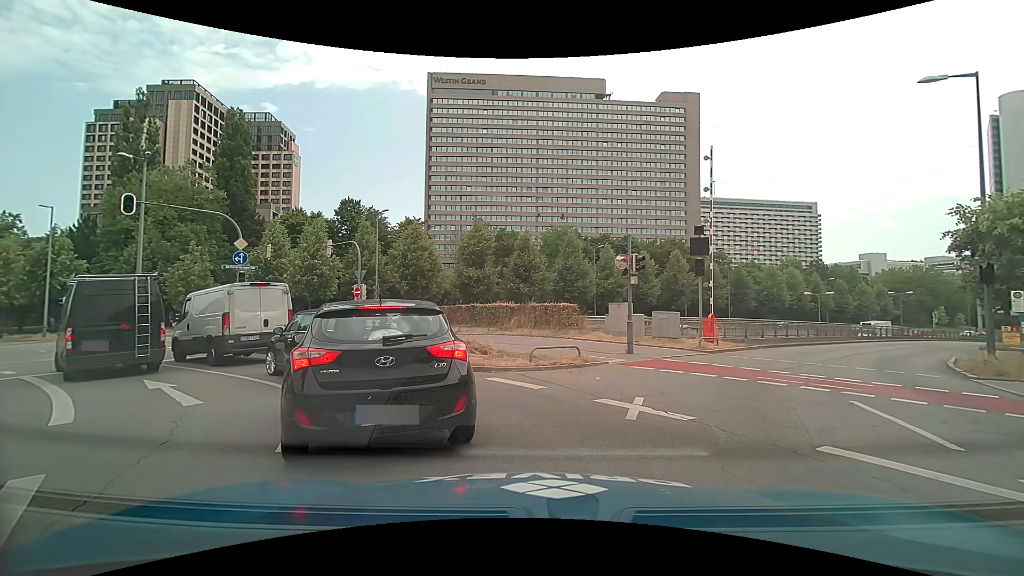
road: primary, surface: asphalt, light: Day
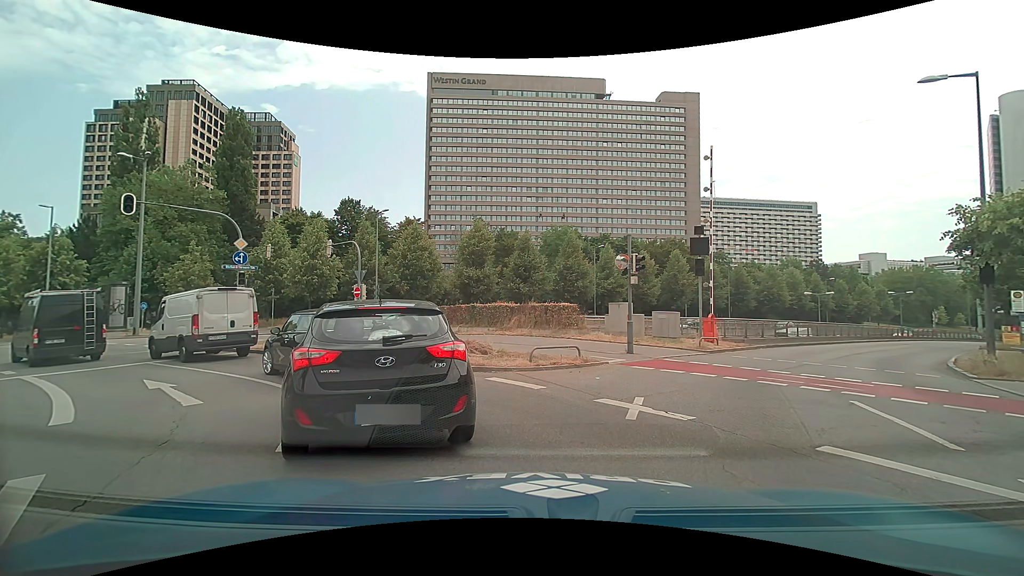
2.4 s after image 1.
(0.0, +0.1) m; 0°
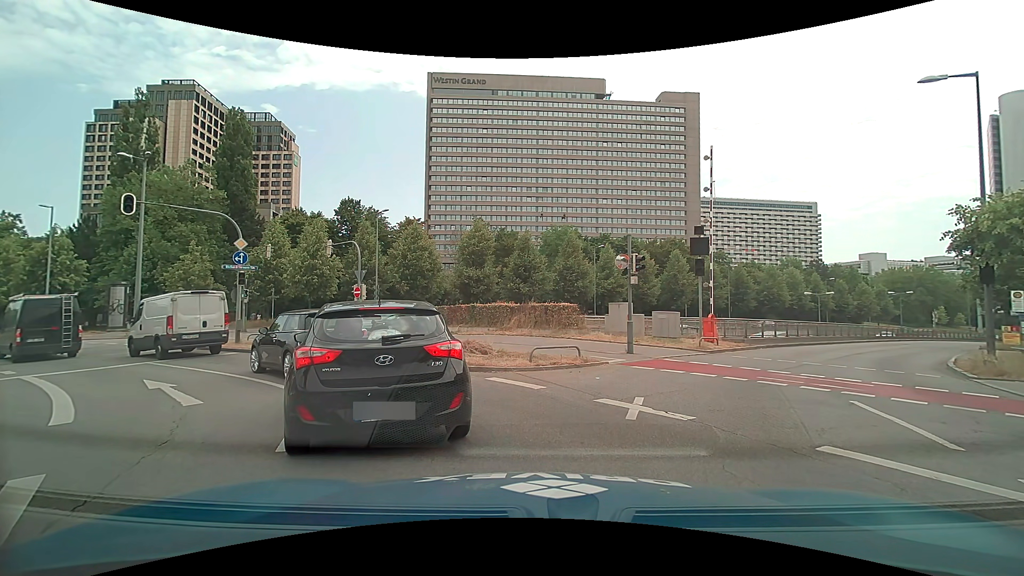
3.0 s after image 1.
(0.0, 0.0) m; 0°
(-2, +10) (-9, +17) (-18, +22) (-26, +27) (-35, +32) (-44, +36) (-53, +40) (-63, +44) (-72, +48) (-81, +51) m
